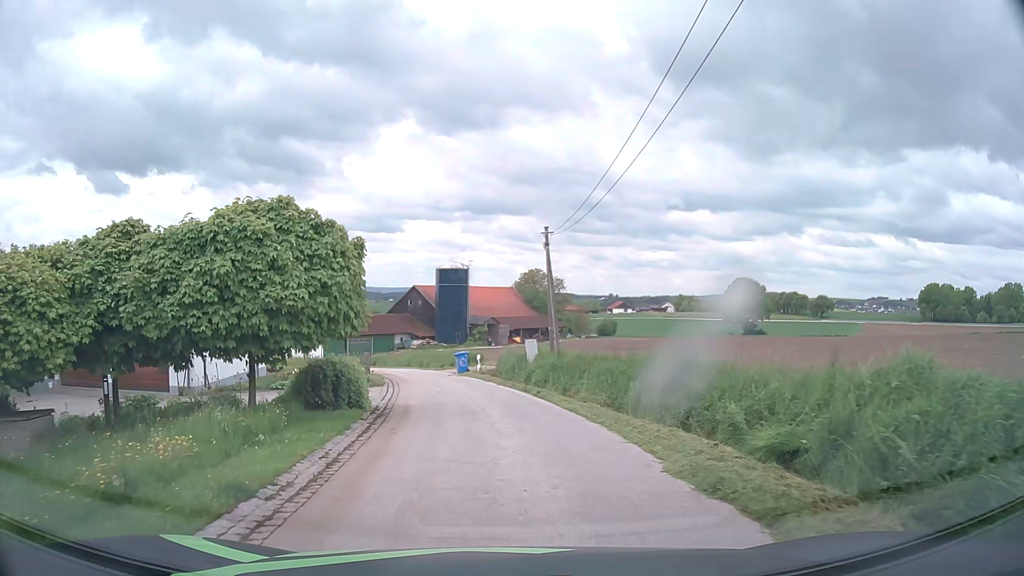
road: unclassified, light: Day
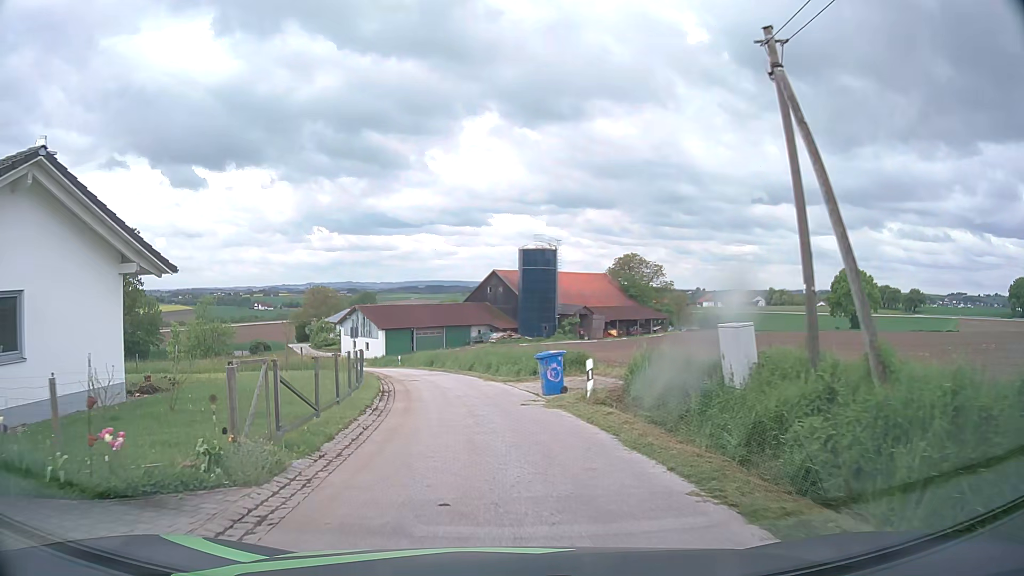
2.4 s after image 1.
(-0.9, +17.7) m; -7°
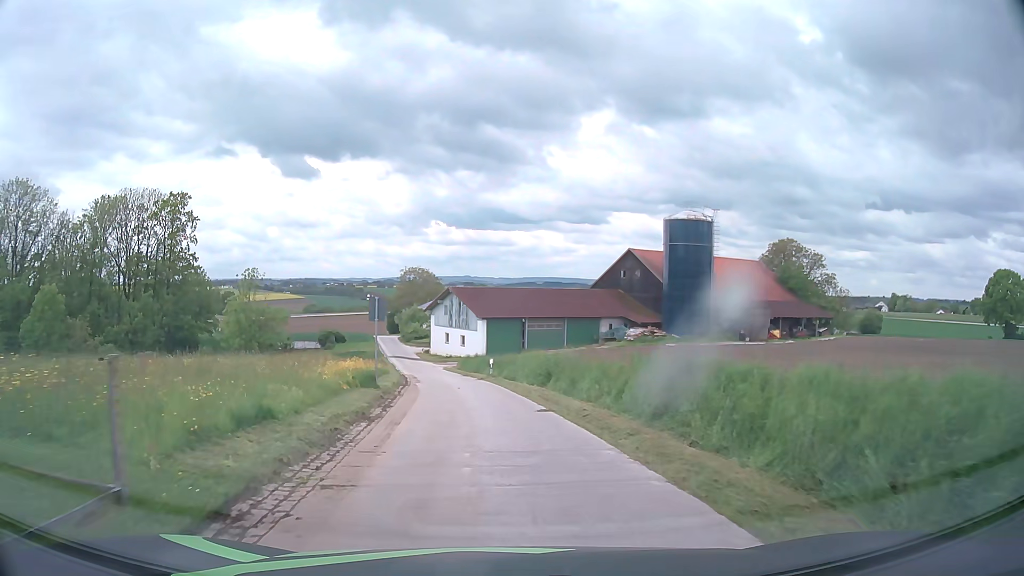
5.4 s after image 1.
(-2.4, +24.8) m; -10°
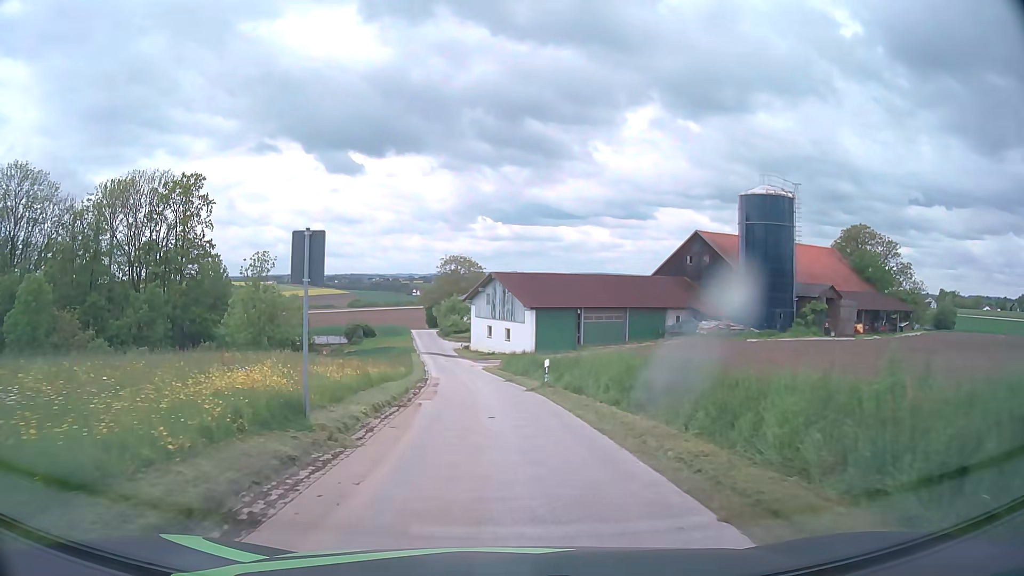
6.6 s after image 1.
(-0.4, +11.4) m; -4°
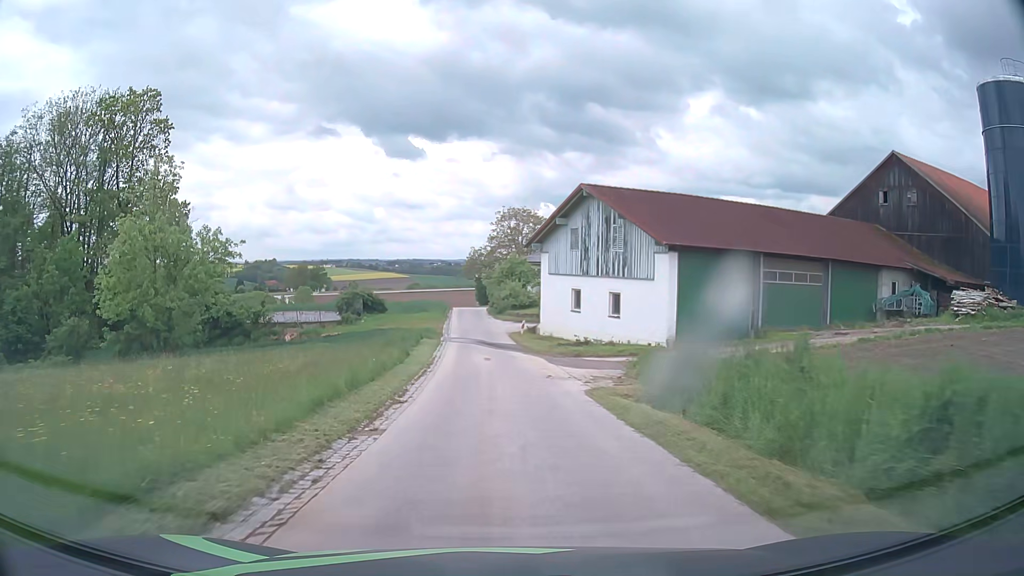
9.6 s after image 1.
(-1.8, +32.9) m; -5°
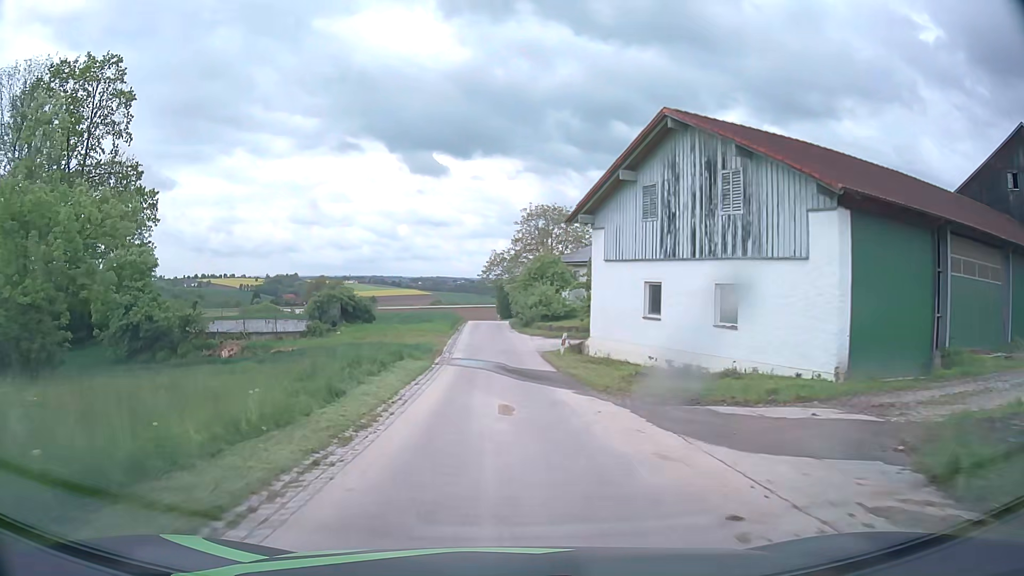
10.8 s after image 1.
(-0.2, +14.1) m; -2°
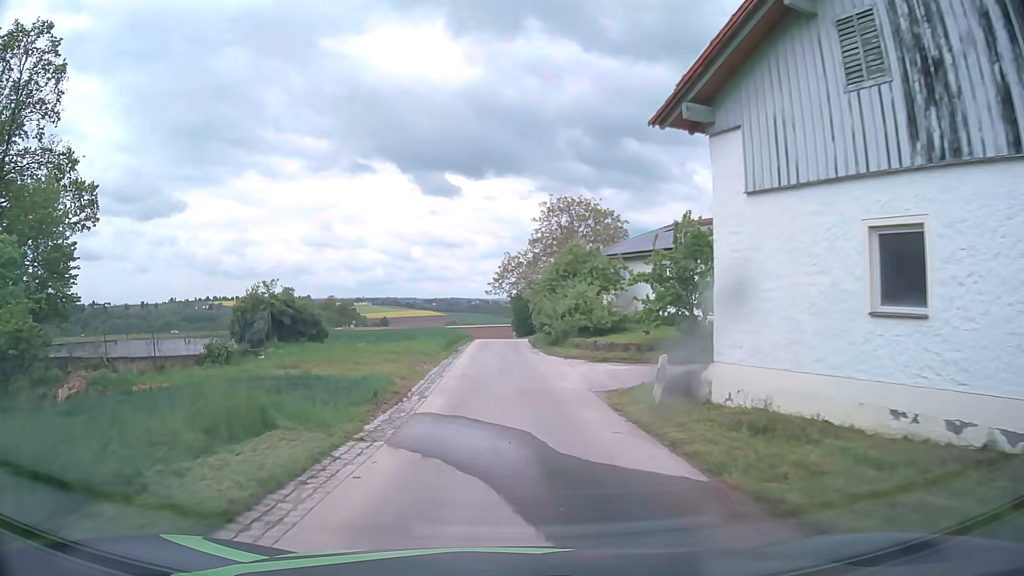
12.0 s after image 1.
(-0.2, +14.3) m; -2°
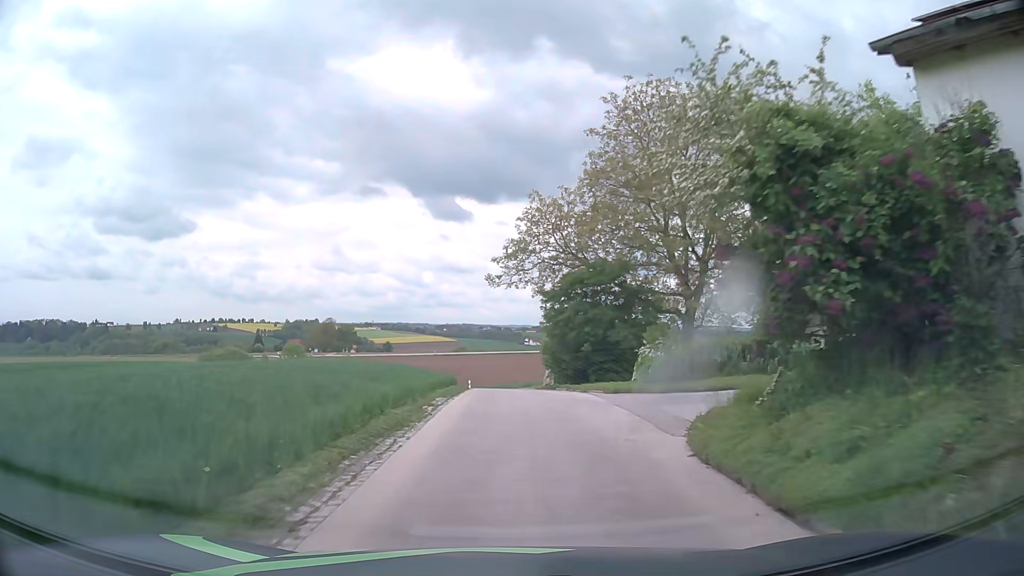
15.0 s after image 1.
(-0.5, +35.4) m; -1°
(0, +10) (0, +20) (0, +30) (0, +40) (-1, +50) (-4, +60) (-7, +69) (-10, +79) (-14, +88) (-17, +97) m
